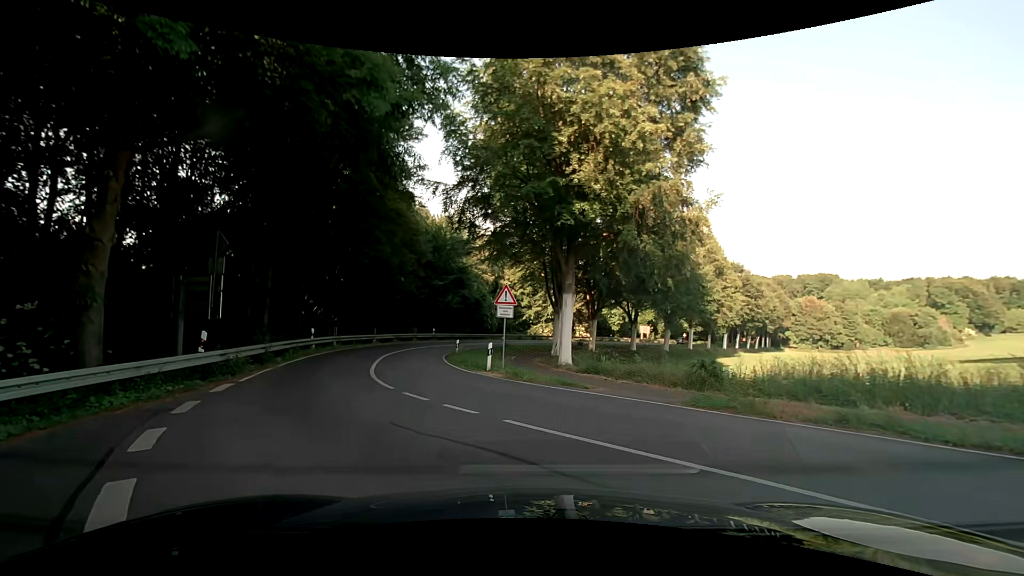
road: tertiary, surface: asphalt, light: Day
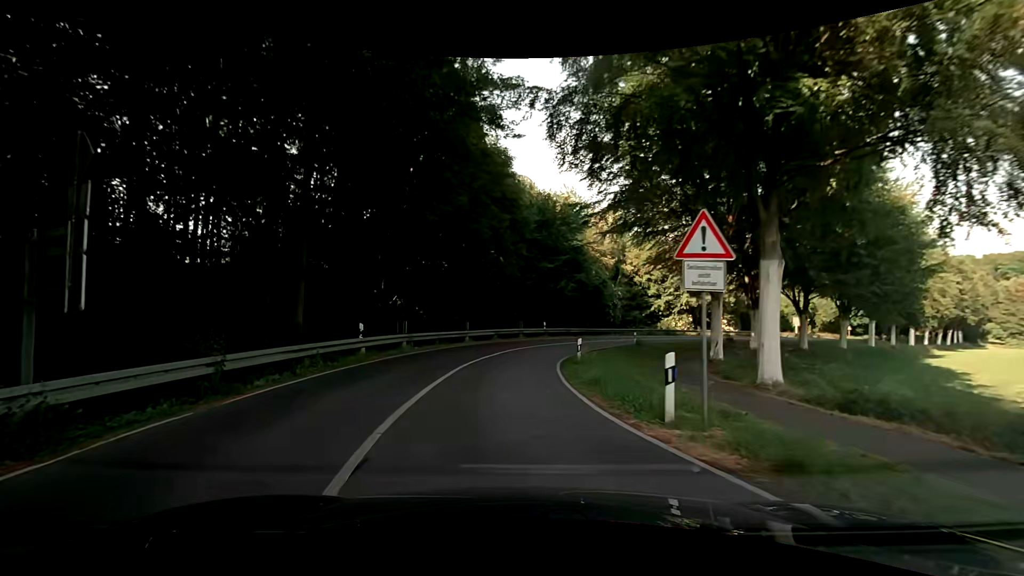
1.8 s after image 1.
(-1.2, +11.1) m; -11°
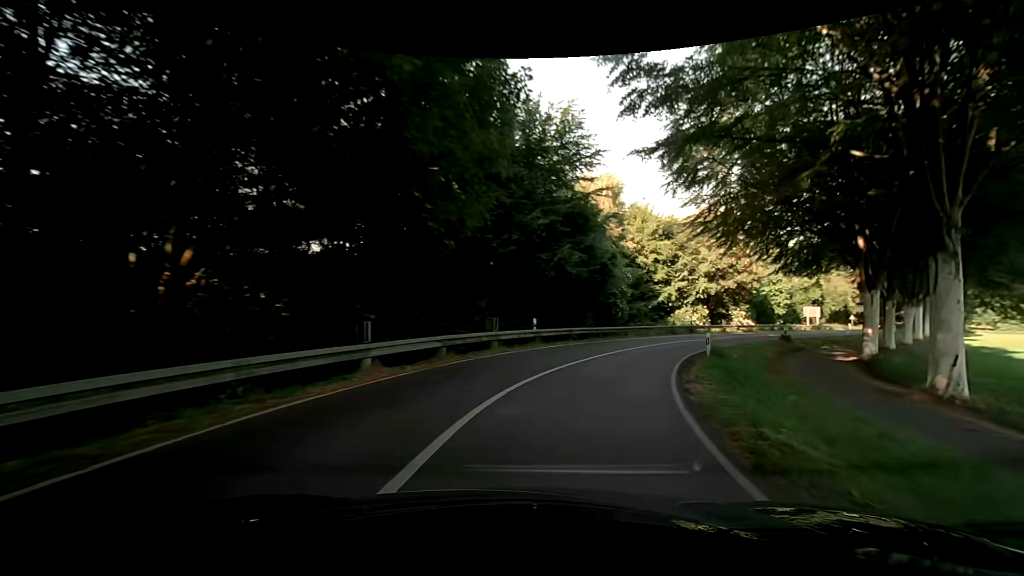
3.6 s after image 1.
(-1.4, +17.9) m; 0°
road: secondary
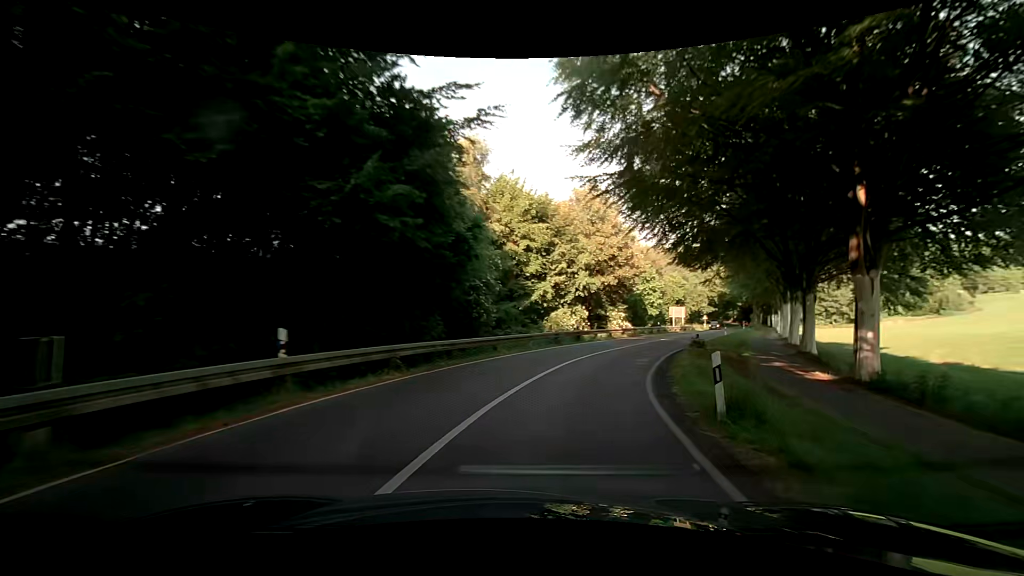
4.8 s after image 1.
(+2.1, +13.3) m; +16°
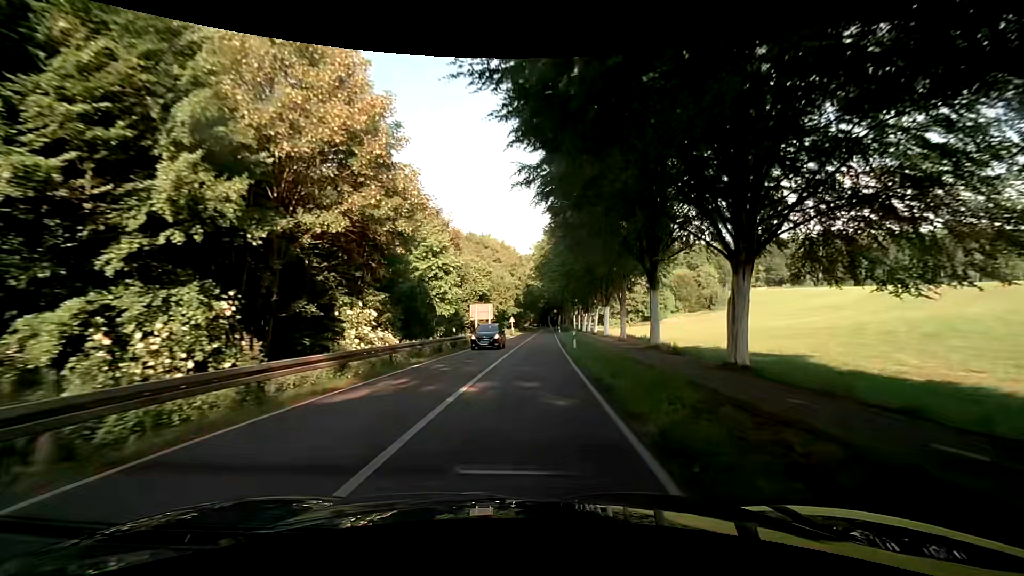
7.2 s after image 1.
(+7.4, +29.1) m; +25°
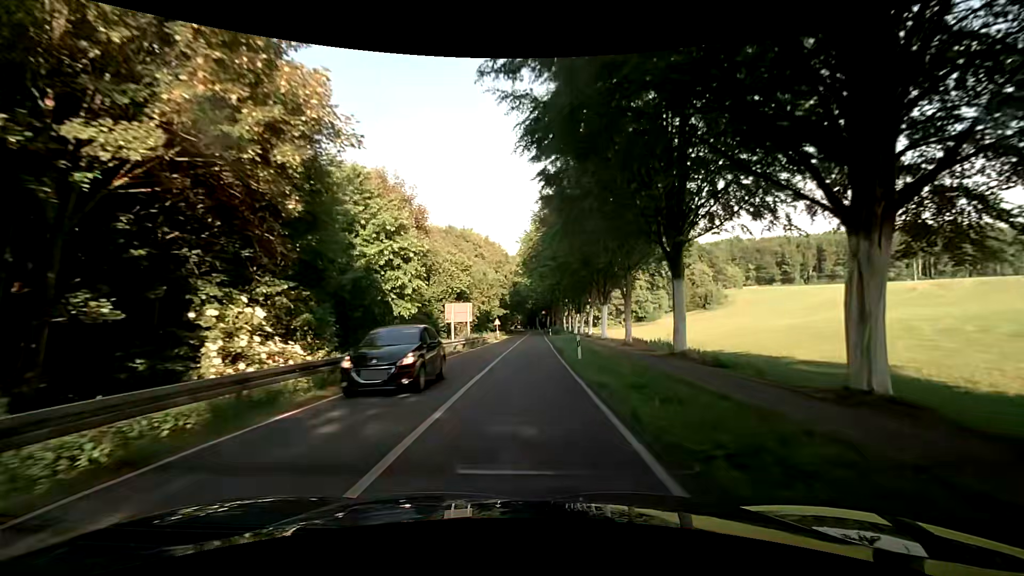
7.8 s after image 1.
(+0.1, +8.5) m; +1°
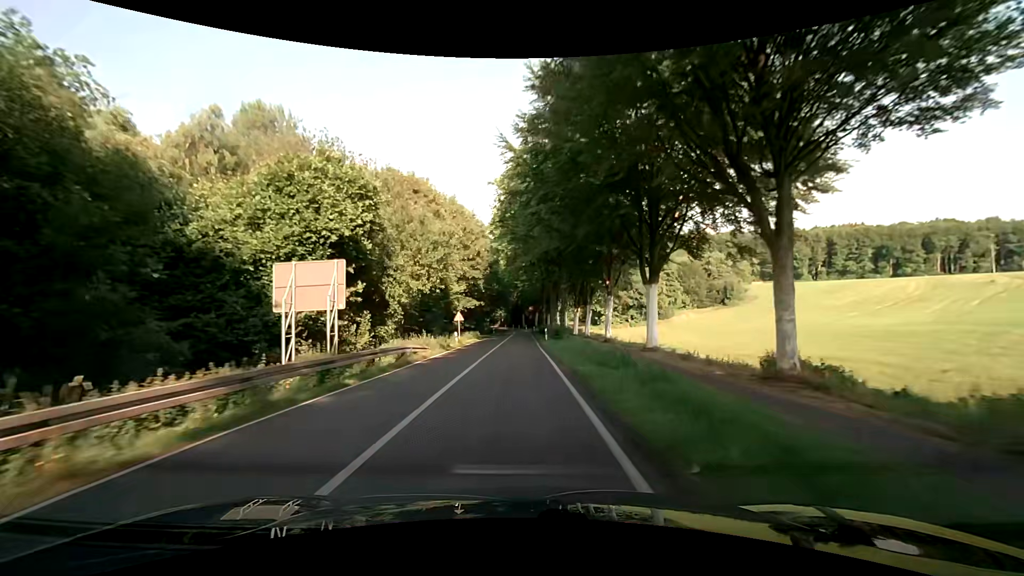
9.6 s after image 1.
(+0.6, +27.5) m; +2°
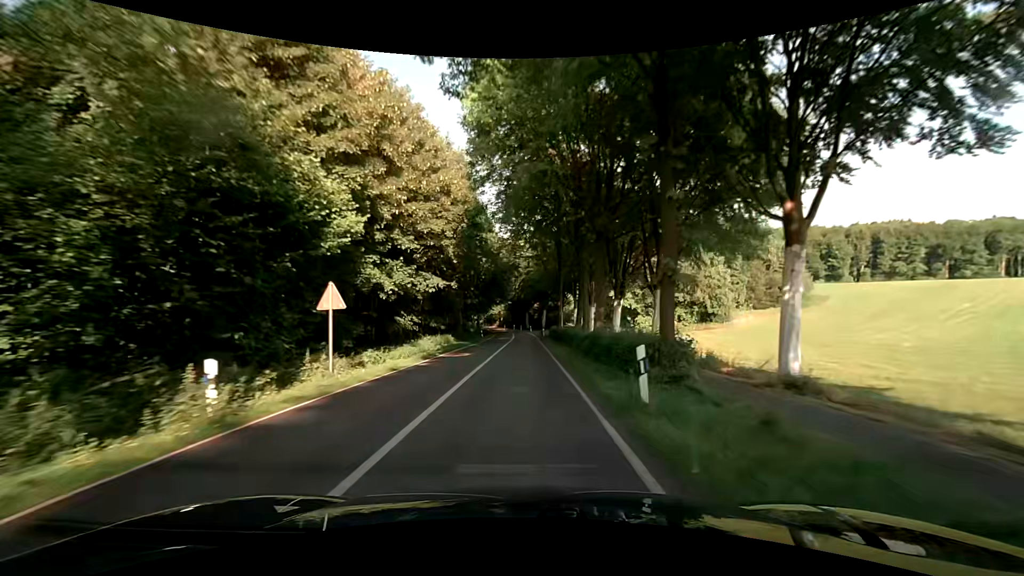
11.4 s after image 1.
(-0.3, +30.2) m; -1°
(0, +10) (0, +20) (0, +30) (0, +40) (0, +50) (0, +60) (0, +70) (0, +80) (-1, +90) (-2, +100) m
